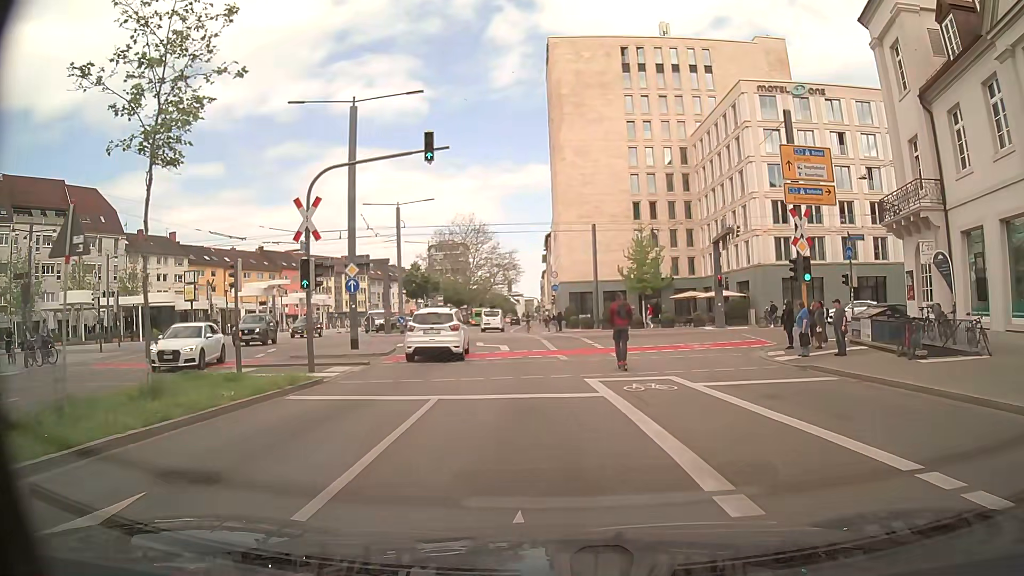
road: primary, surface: asphalt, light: Day
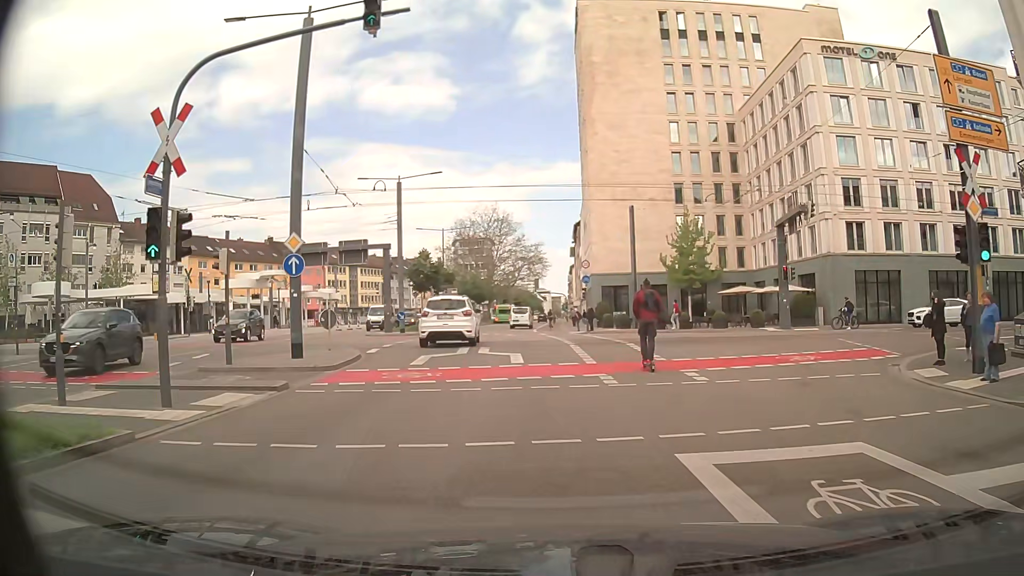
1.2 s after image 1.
(-0.5, +8.5) m; -4°
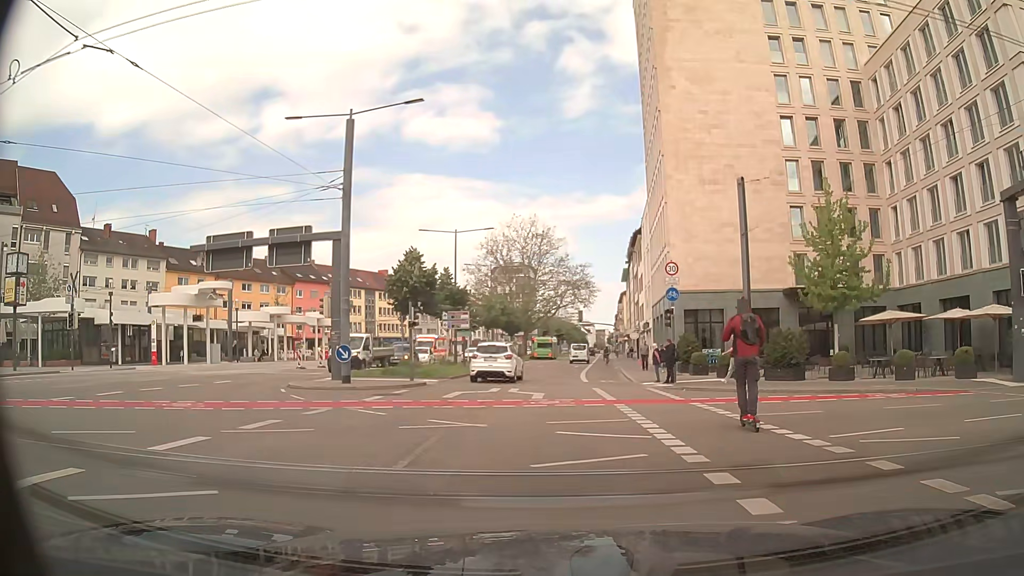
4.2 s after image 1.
(-0.8, +19.5) m; -4°
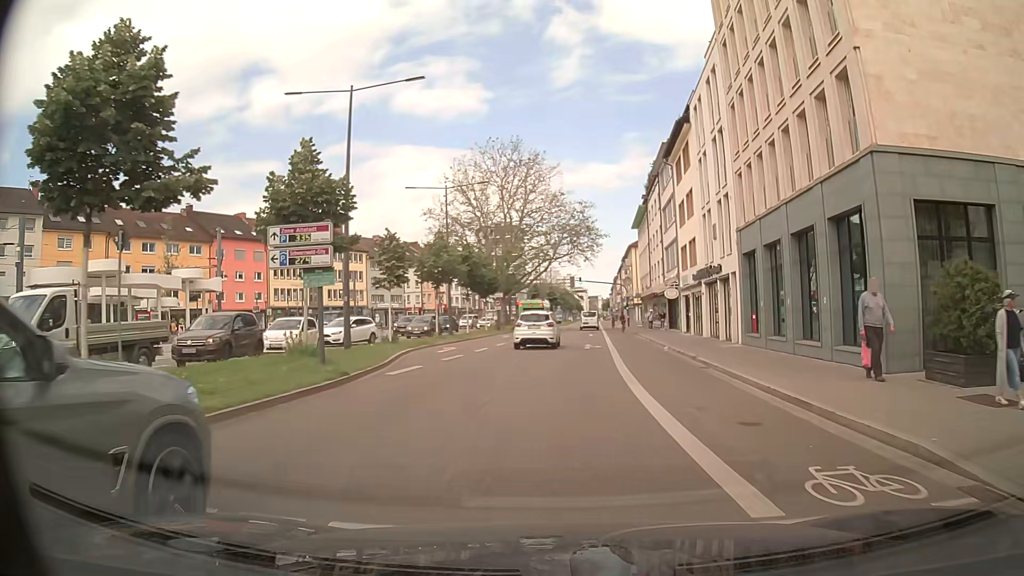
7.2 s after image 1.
(-0.2, +25.7) m; 0°
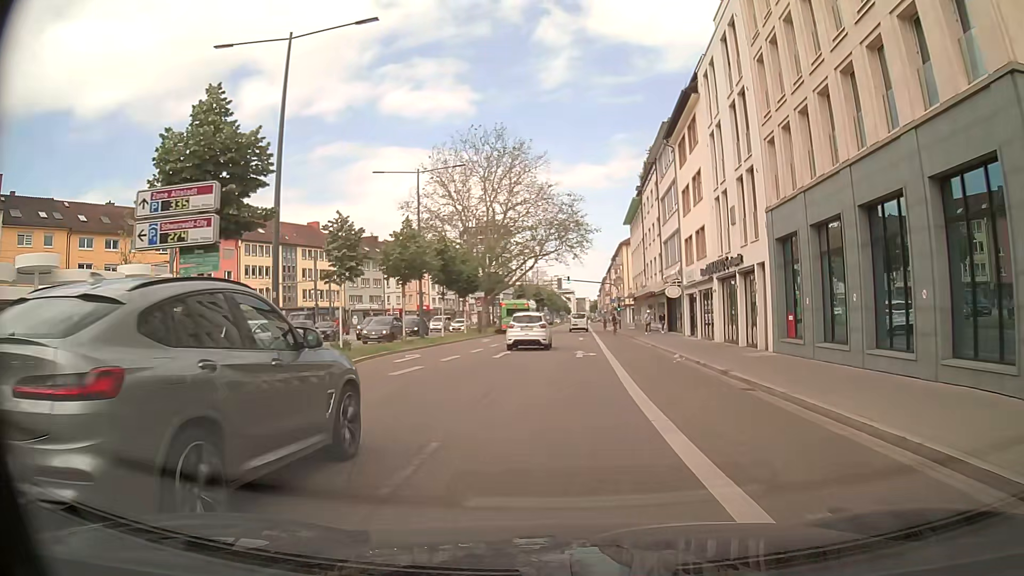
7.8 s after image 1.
(+0.1, +5.5) m; 0°
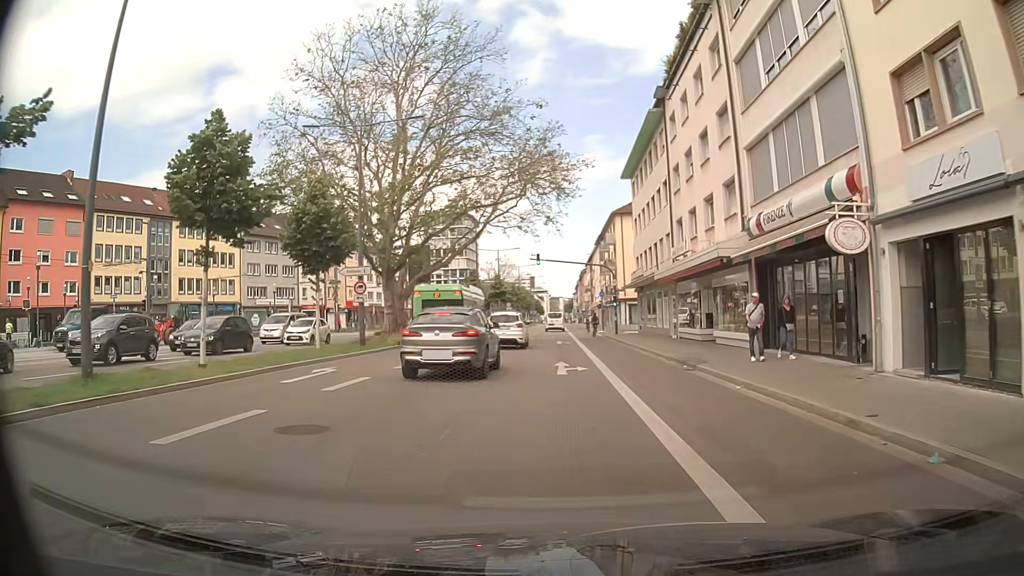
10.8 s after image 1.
(+1.0, +27.8) m; +2°
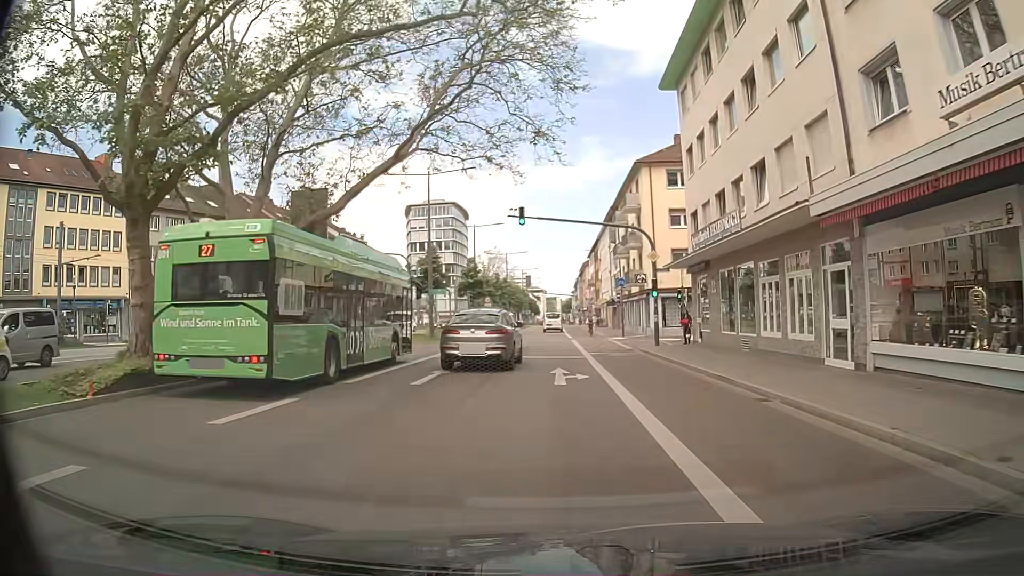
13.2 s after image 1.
(+0.5, +22.4) m; +1°
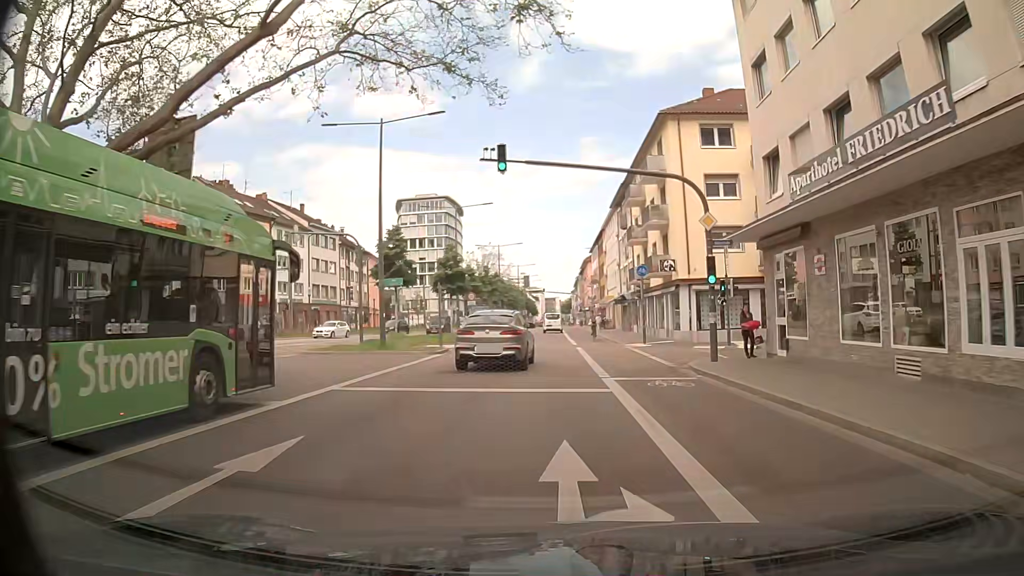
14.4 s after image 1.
(+0.1, +11.3) m; +1°
(0, +10) (0, +20) (0, +30) (0, +40) (0, +50) (0, +60) (0, +70) (0, +80) (0, +90) (0, +100) m
